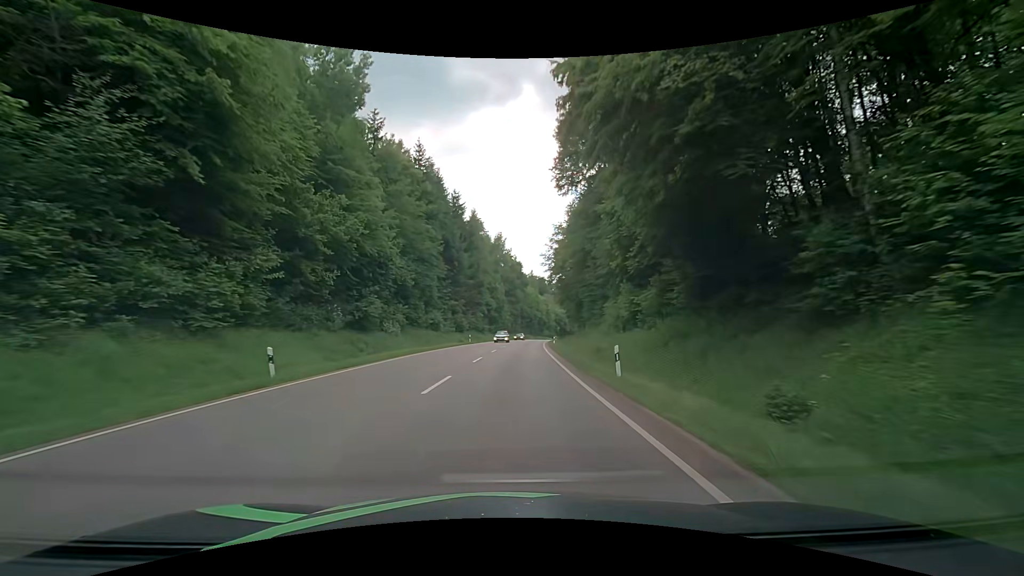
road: secondary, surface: asphalt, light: Day
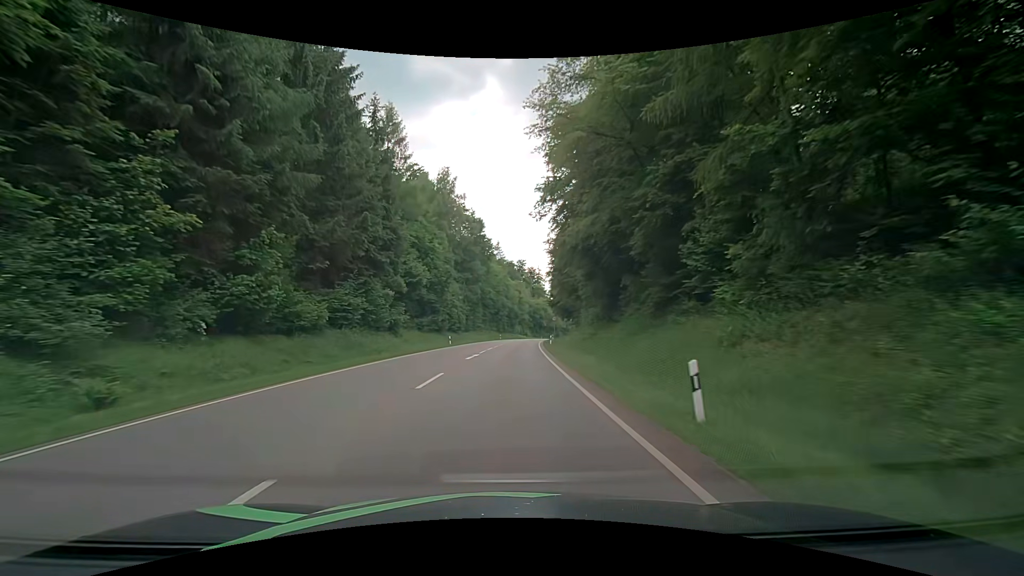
(+2.2, +54.1) m; +4°
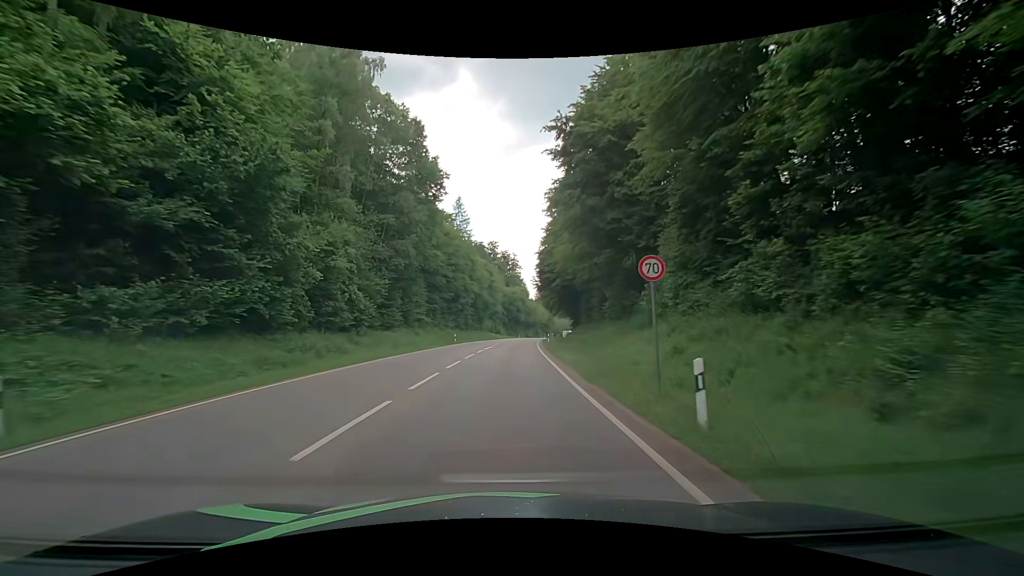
(+1.1, +43.2) m; +3°
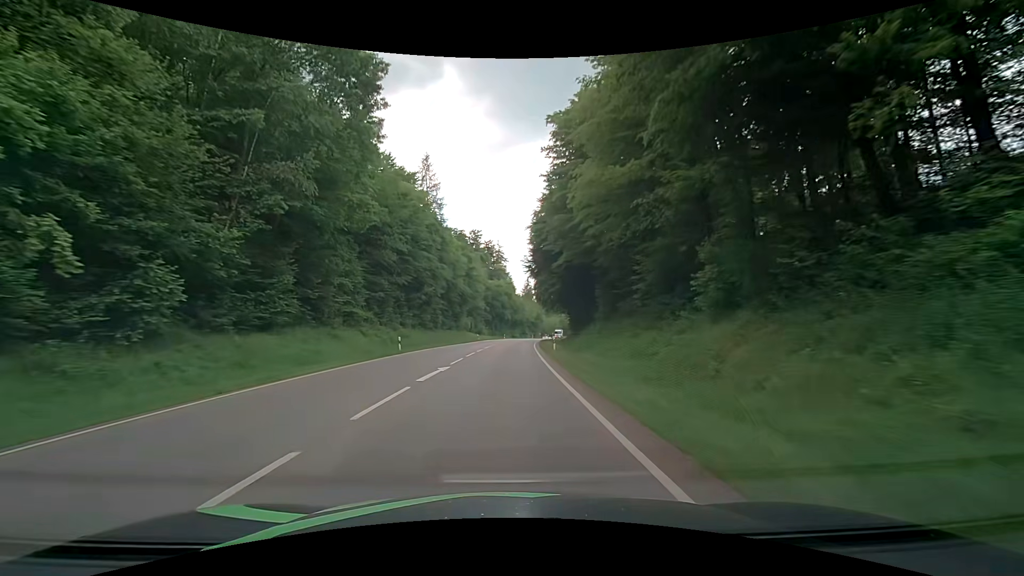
(+0.6, +21.6) m; +2°
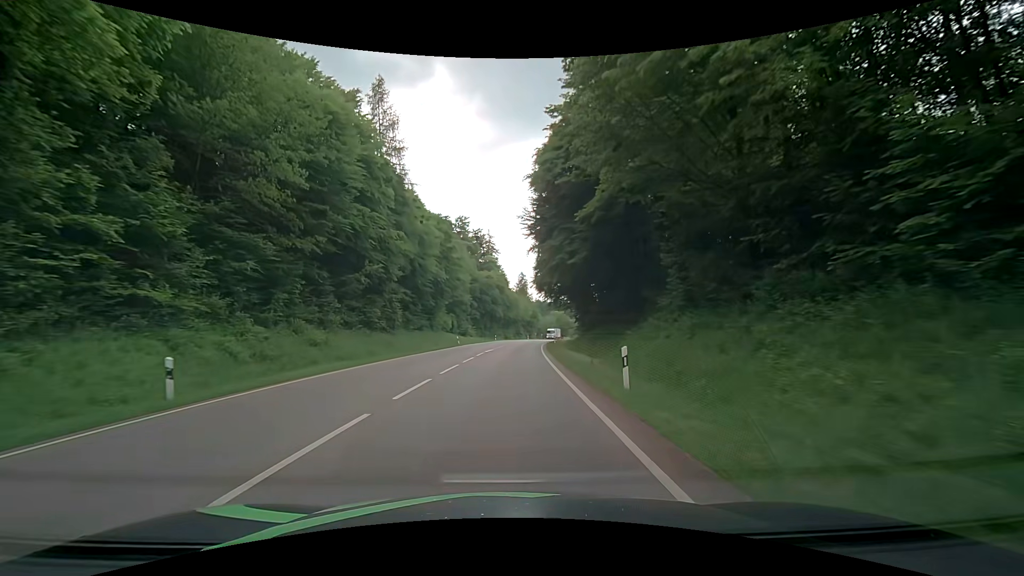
(+0.1, +21.6) m; 0°
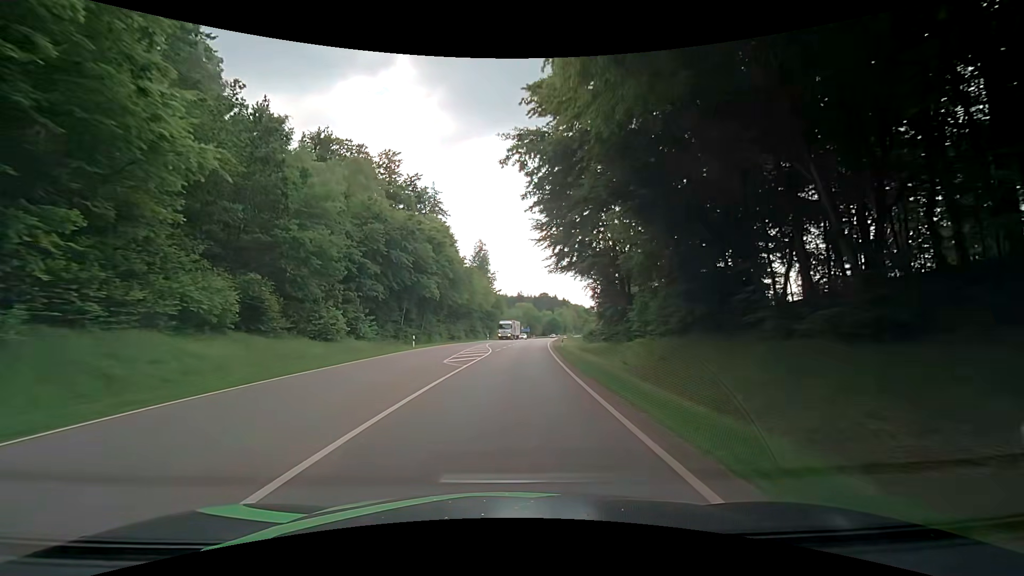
(+2.3, +54.0) m; +5°
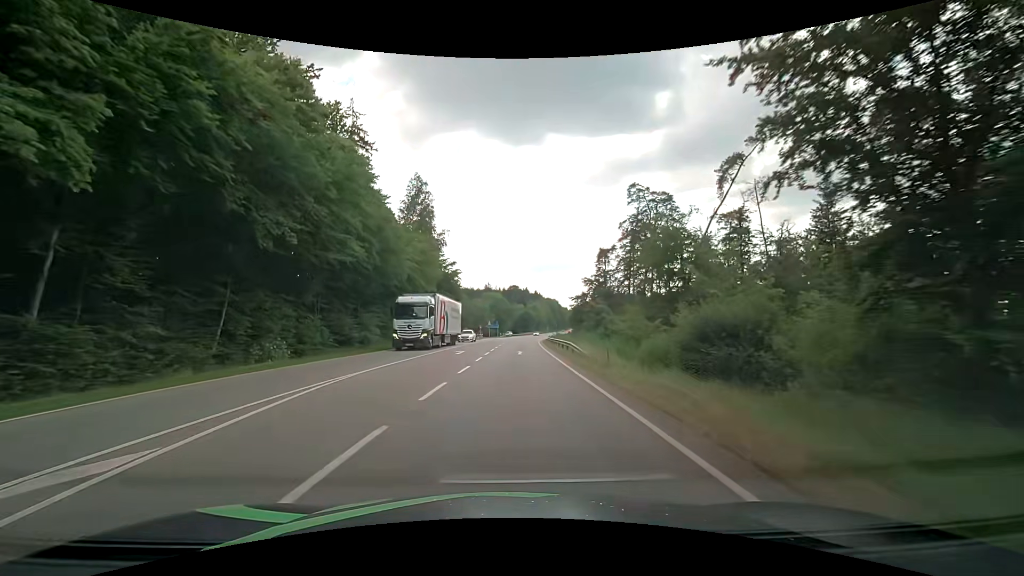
(+1.4, +43.3) m; +4°
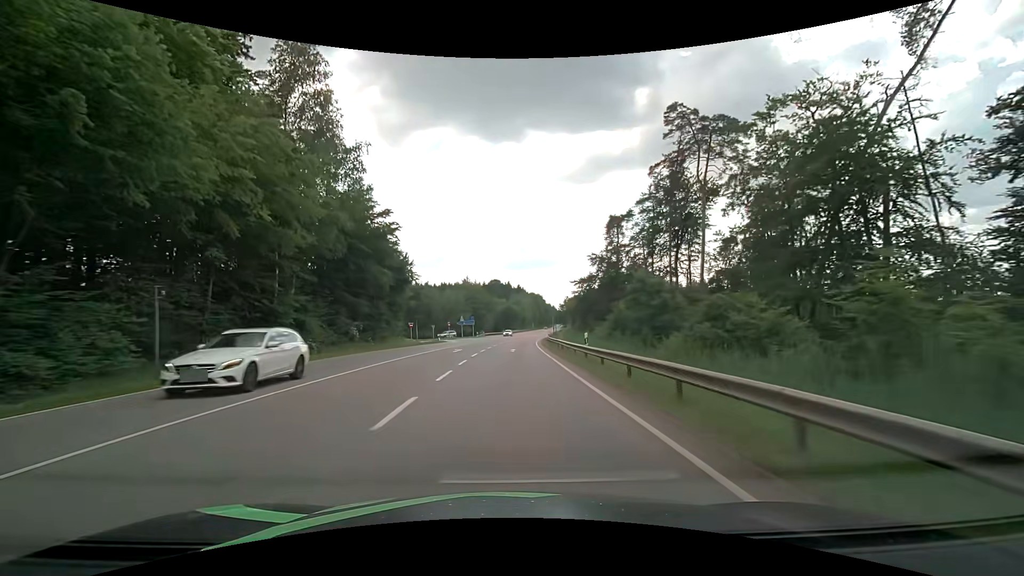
(+0.5, +32.4) m; +2°
(0, +10) (0, +20) (0, +30) (+1, +40) (+1, +50) (+2, +60) (+2, +70) (+3, +80) (+4, +90) (+5, +100) m
